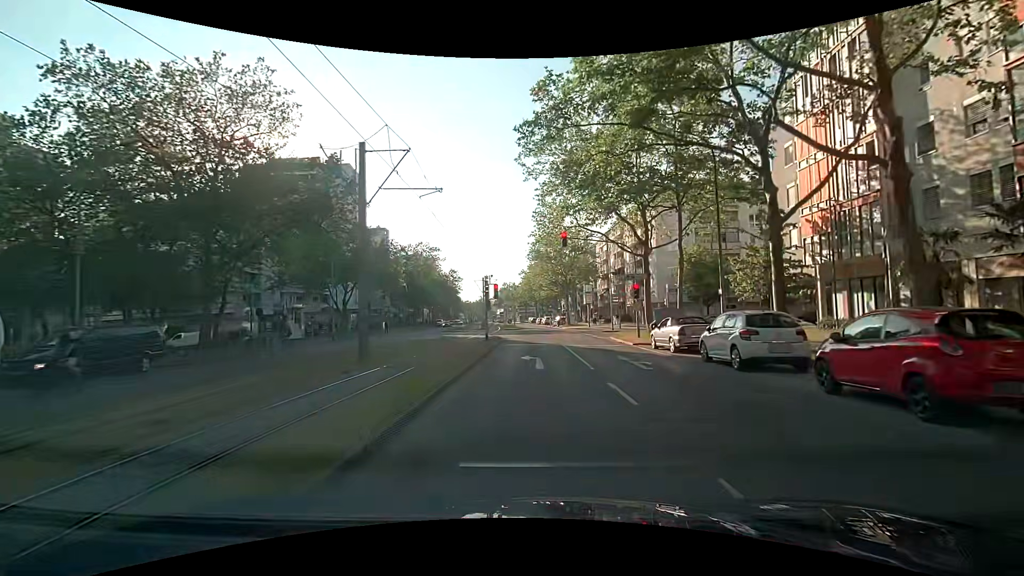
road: tertiary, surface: asphalt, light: Day
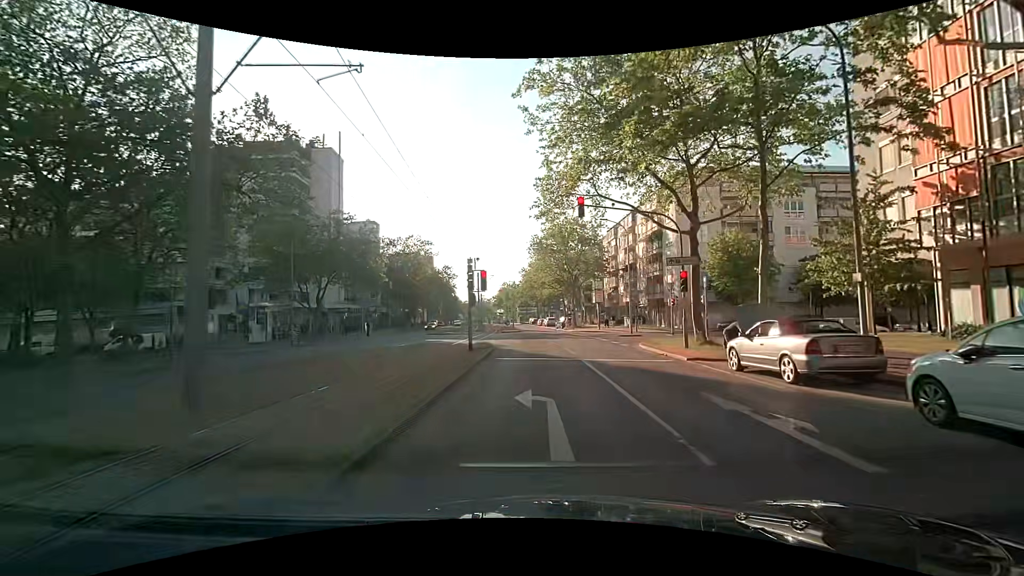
(0.0, +8.3) m; 0°
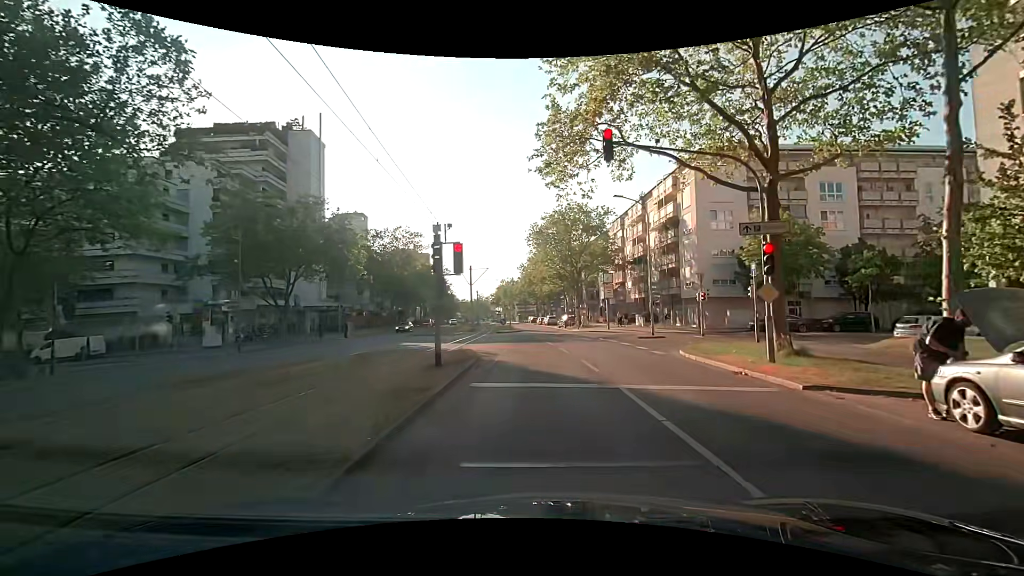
(0.0, +6.9) m; 0°
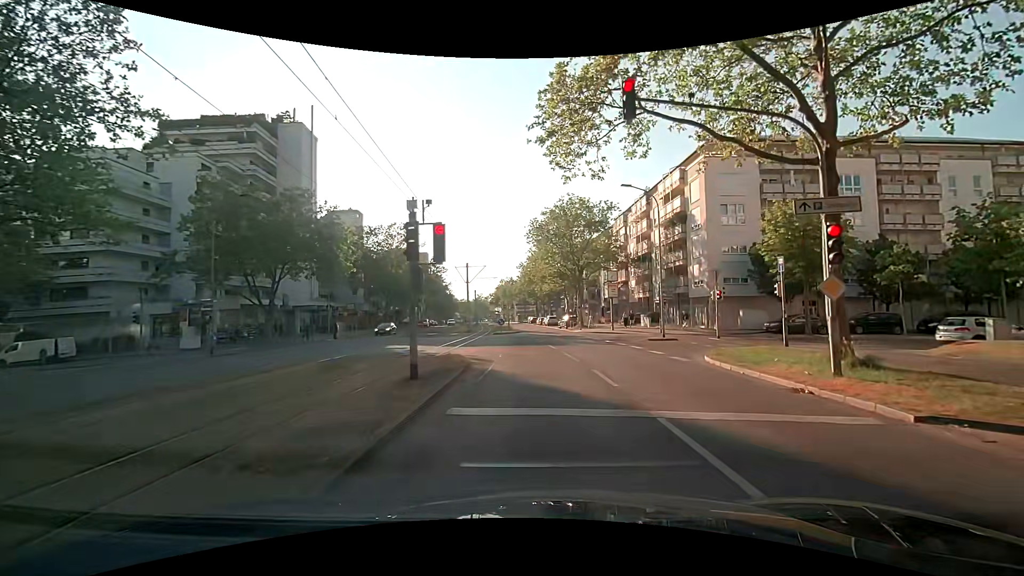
(0.0, +2.7) m; -1°
